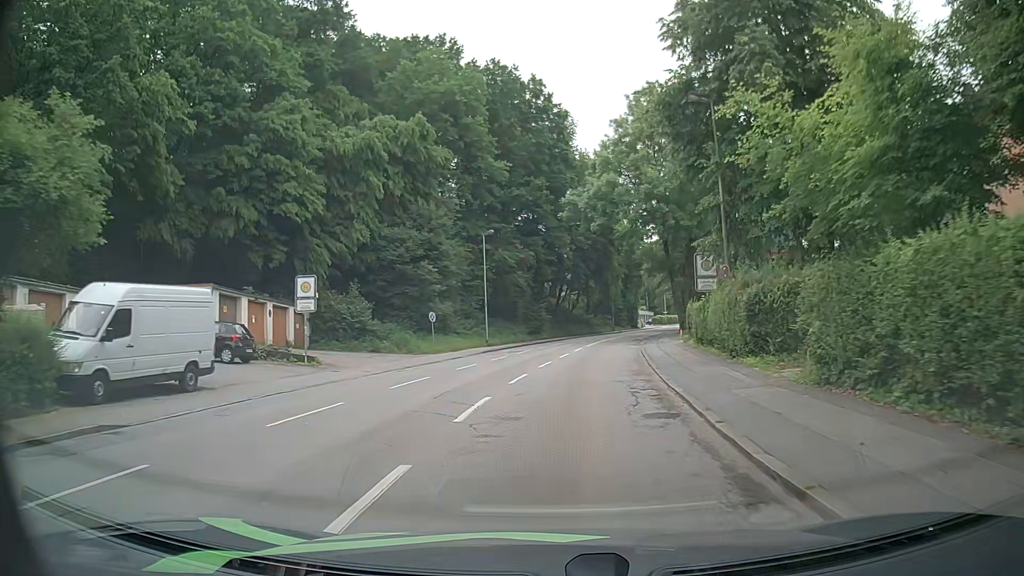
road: tertiary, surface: asphalt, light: Day
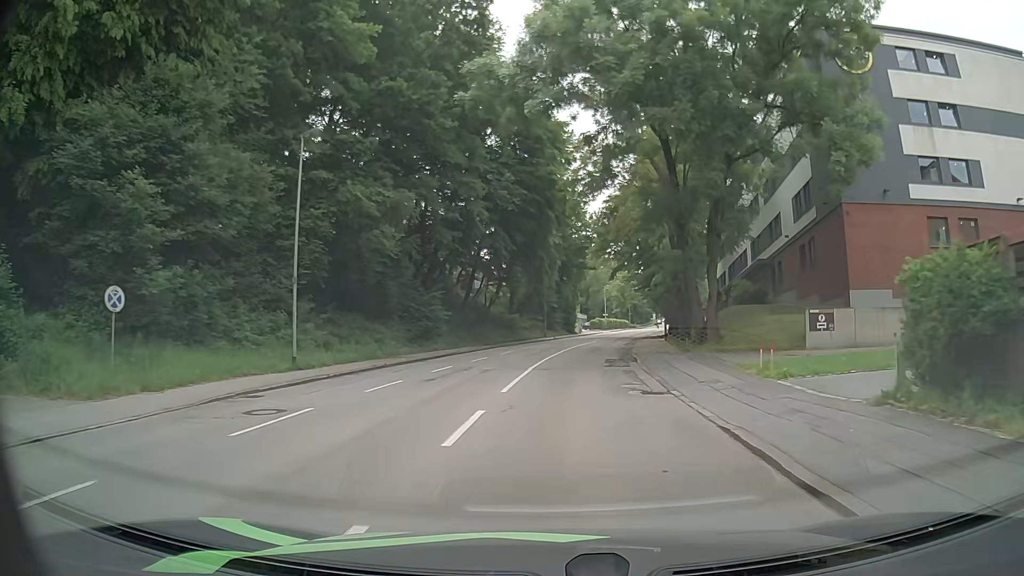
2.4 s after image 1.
(+1.2, +25.8) m; +6°
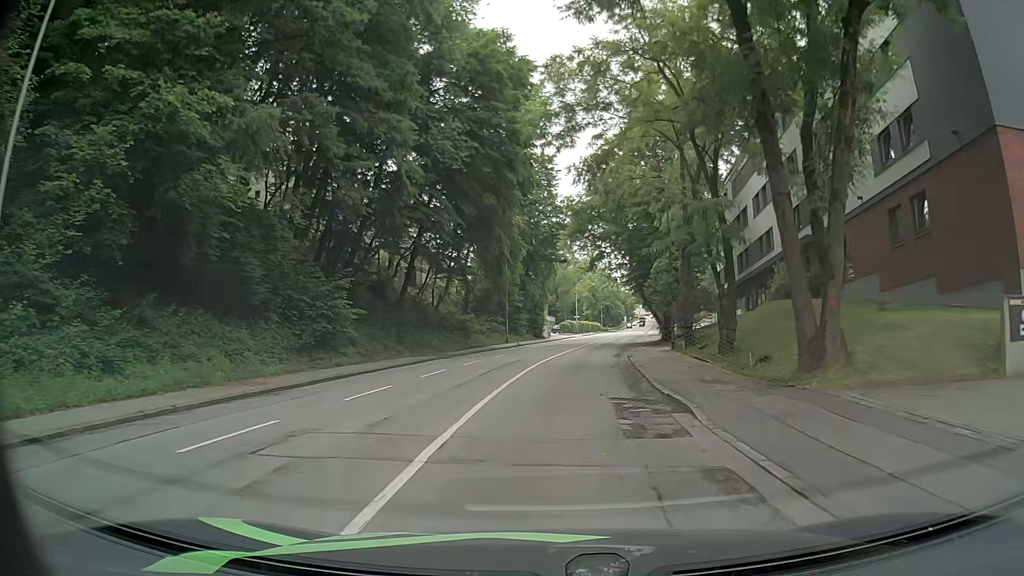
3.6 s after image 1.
(+0.3, +13.2) m; +3°
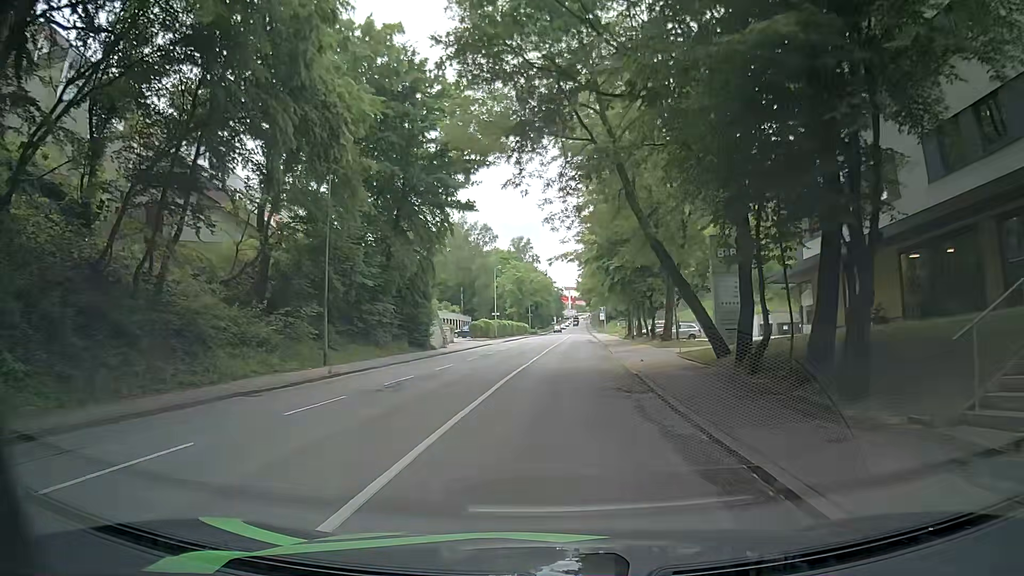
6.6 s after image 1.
(+1.8, +33.5) m; +5°
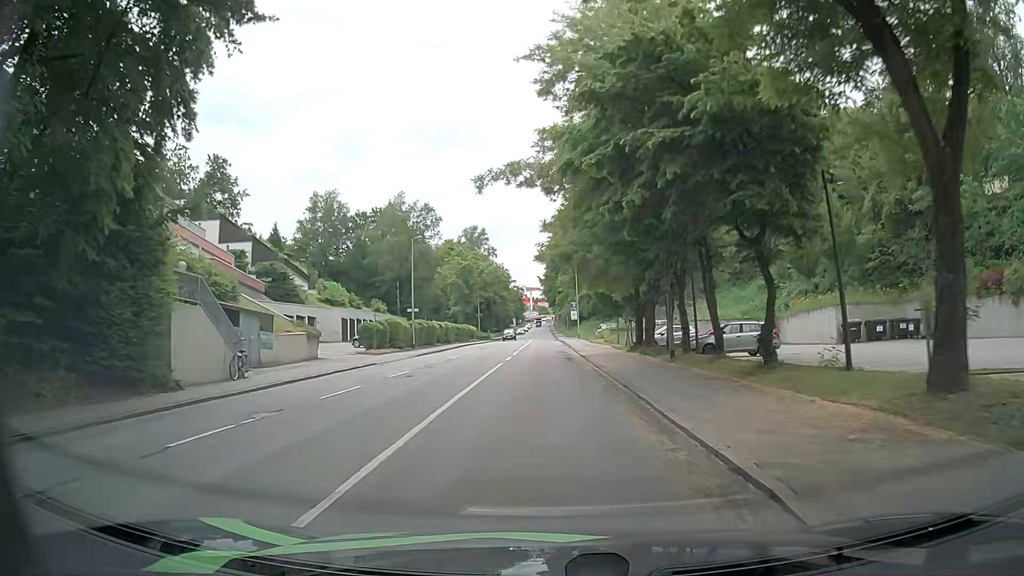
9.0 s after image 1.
(+1.5, +27.5) m; +5°
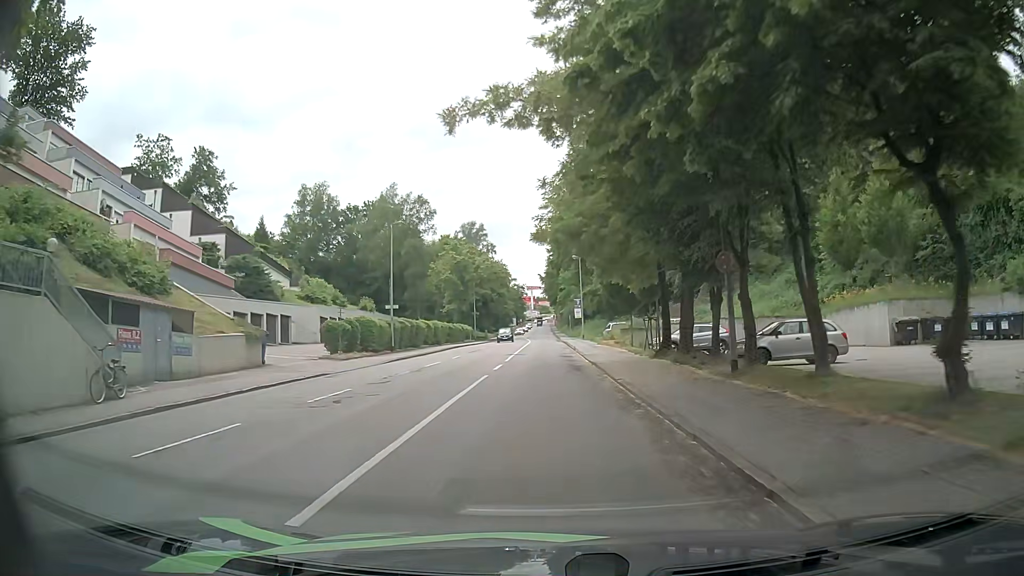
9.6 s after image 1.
(0.0, +7.0) m; -1°
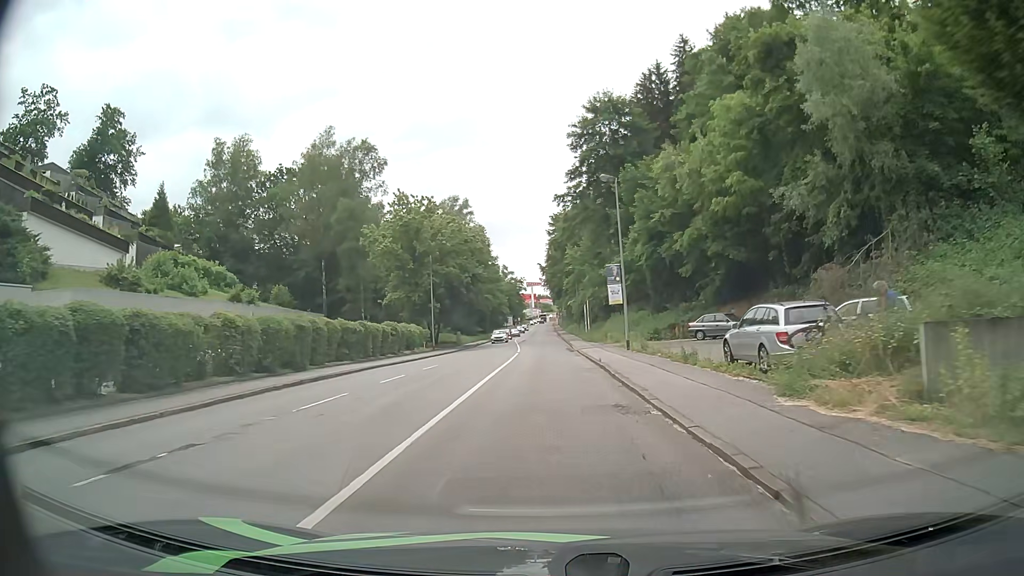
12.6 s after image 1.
(+0.2, +35.2) m; +1°
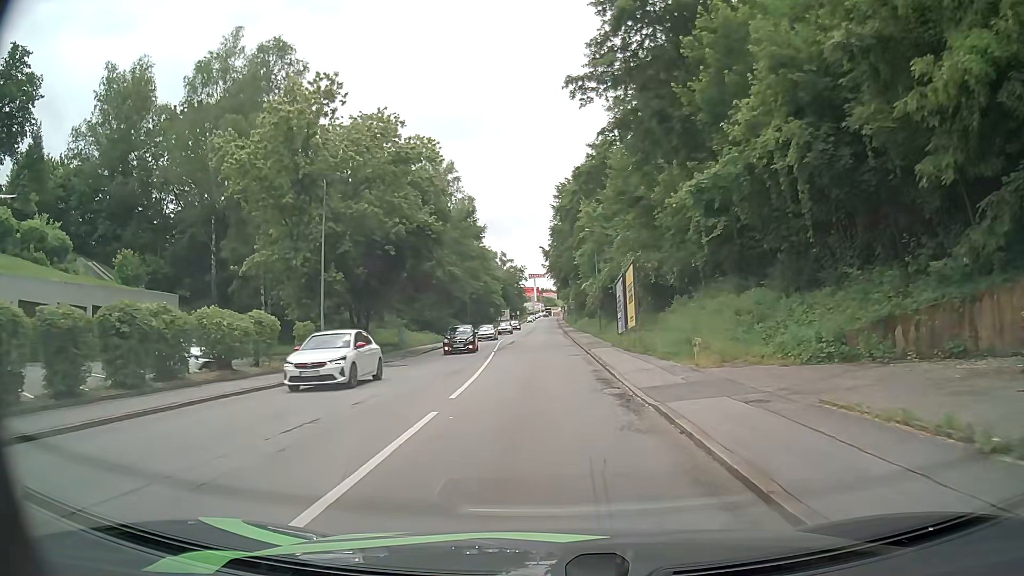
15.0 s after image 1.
(-0.3, +28.5) m; -1°
(0, +10) (0, +20) (0, +30) (0, +40) (0, +50) (0, +60) (0, +70) (0, +80) (0, +90) (0, +100) m
